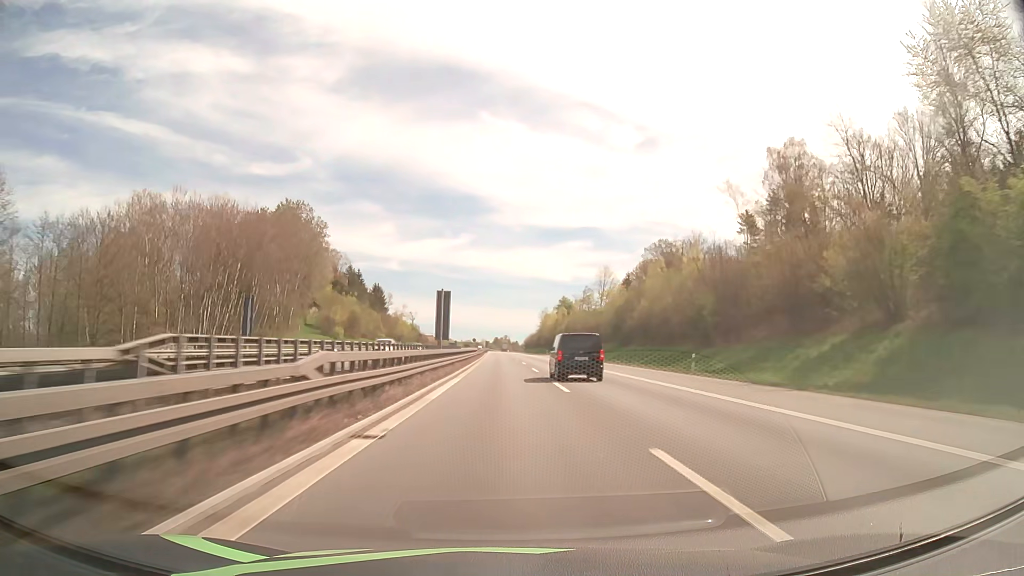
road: motorway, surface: asphalt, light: Day
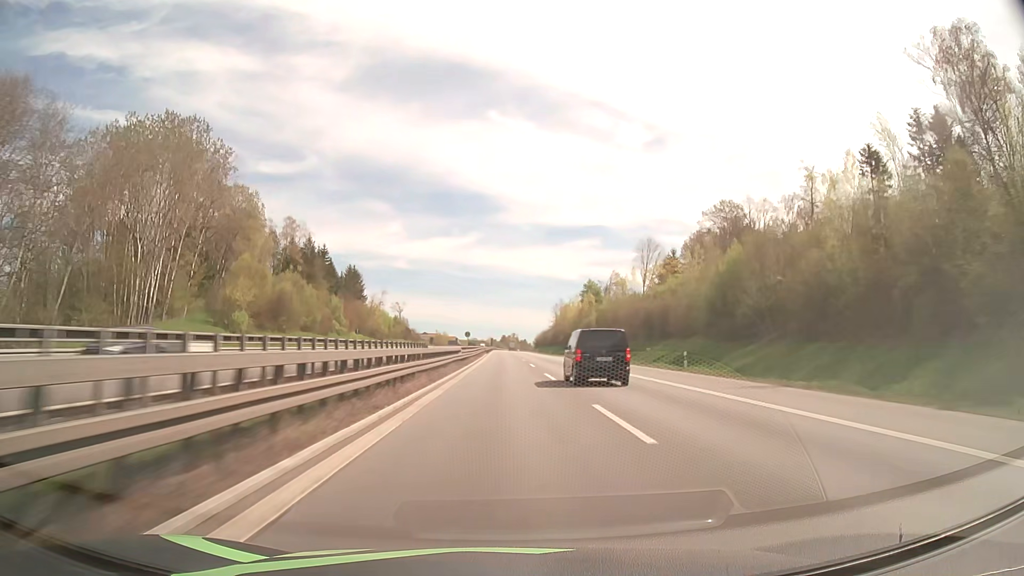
(-0.3, +46.6) m; -1°
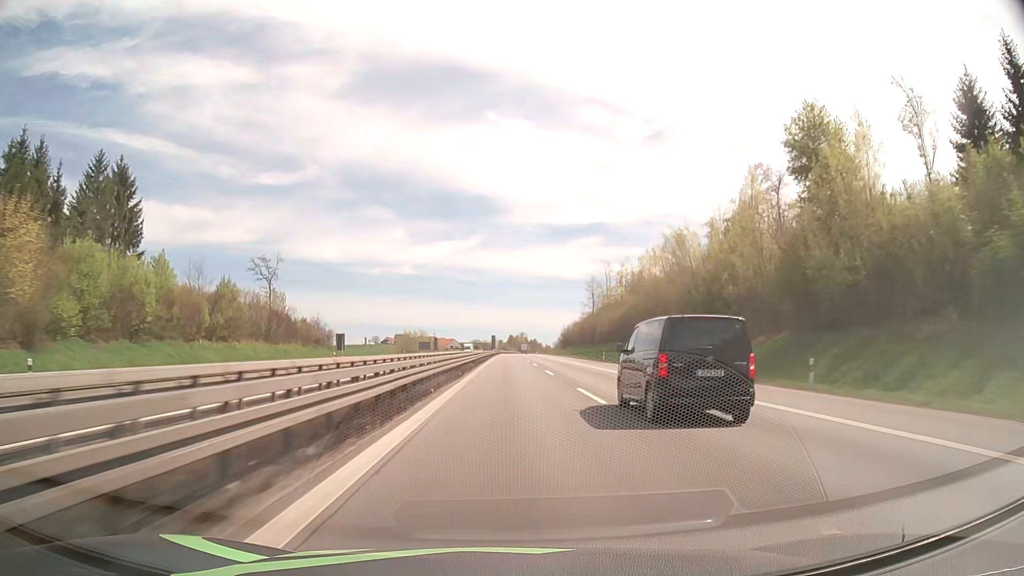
(-0.7, +116.9) m; 0°
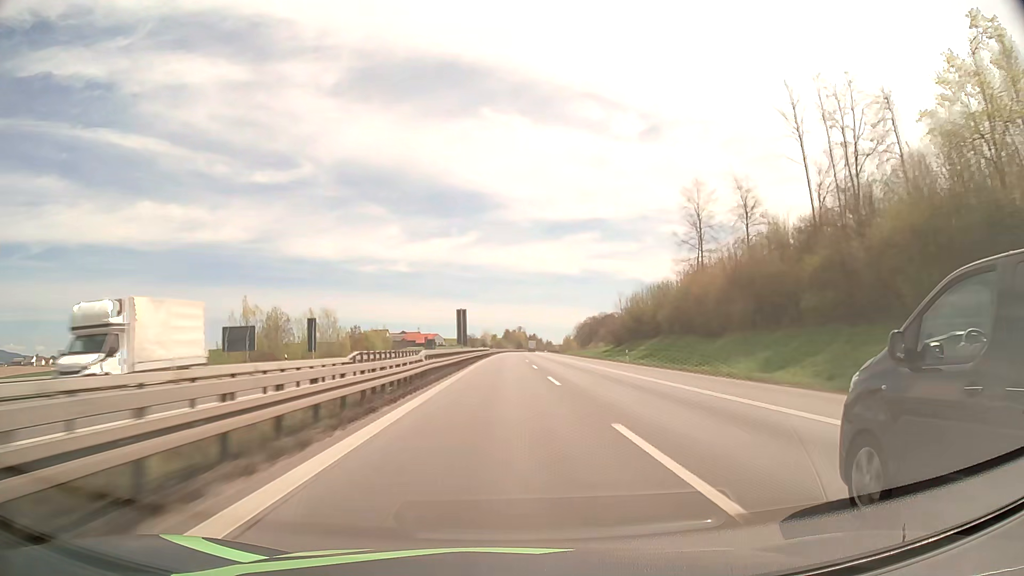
(+0.3, +117.0) m; 0°
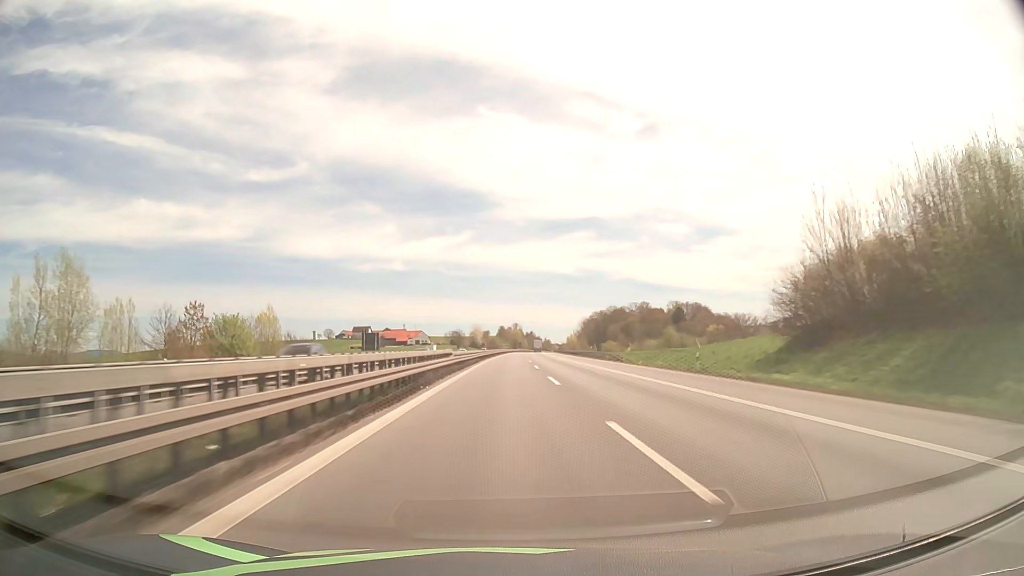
(+0.2, +70.3) m; 0°
(0, +10) (0, +20) (0, +30) (0, +40) (0, +50) (0, +60) (+1, +70) (+1, +80) (+1, +90) (+1, +100) m
